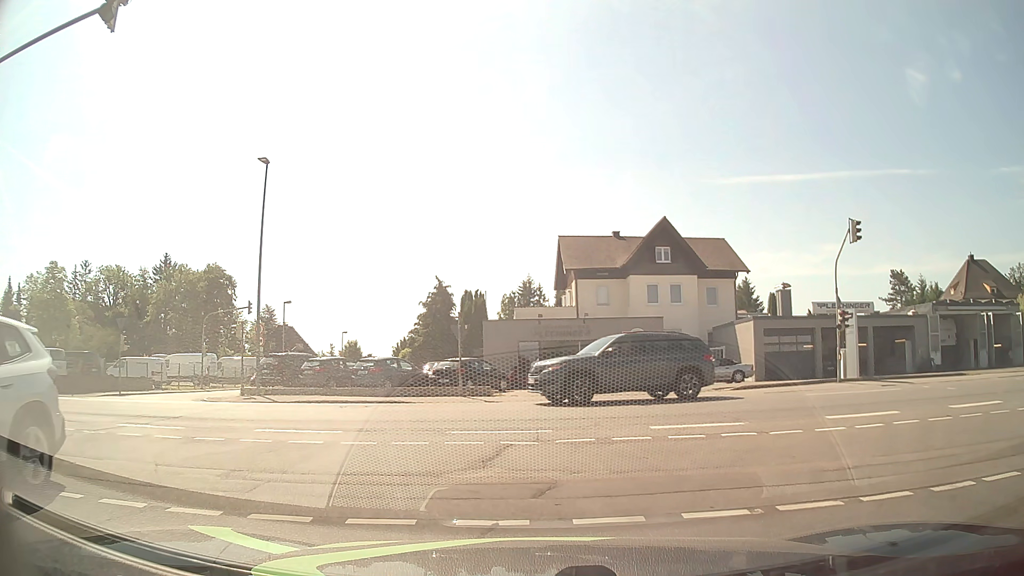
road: residential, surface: asphalt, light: Day
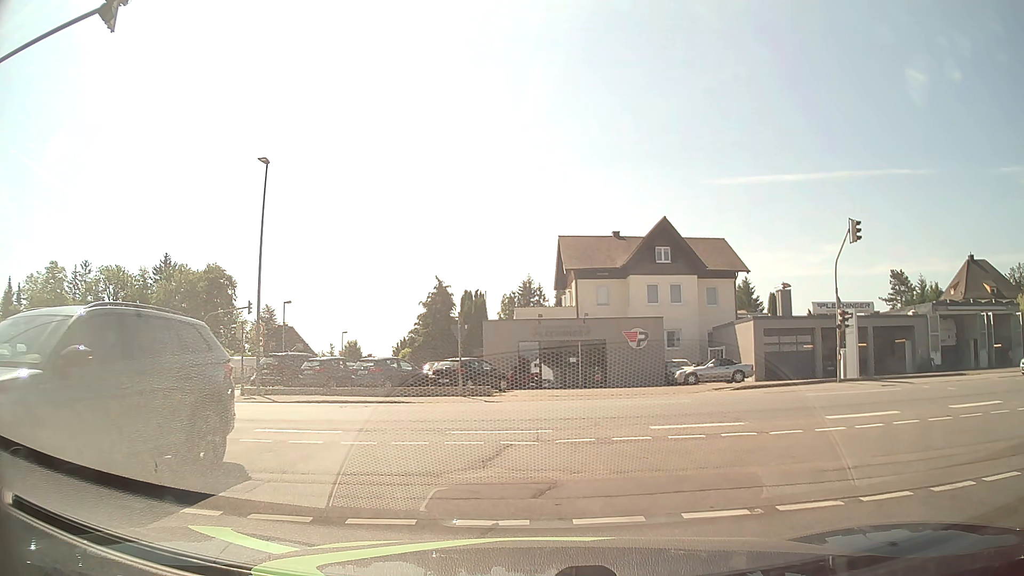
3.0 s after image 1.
(0.0, 0.0) m; 0°
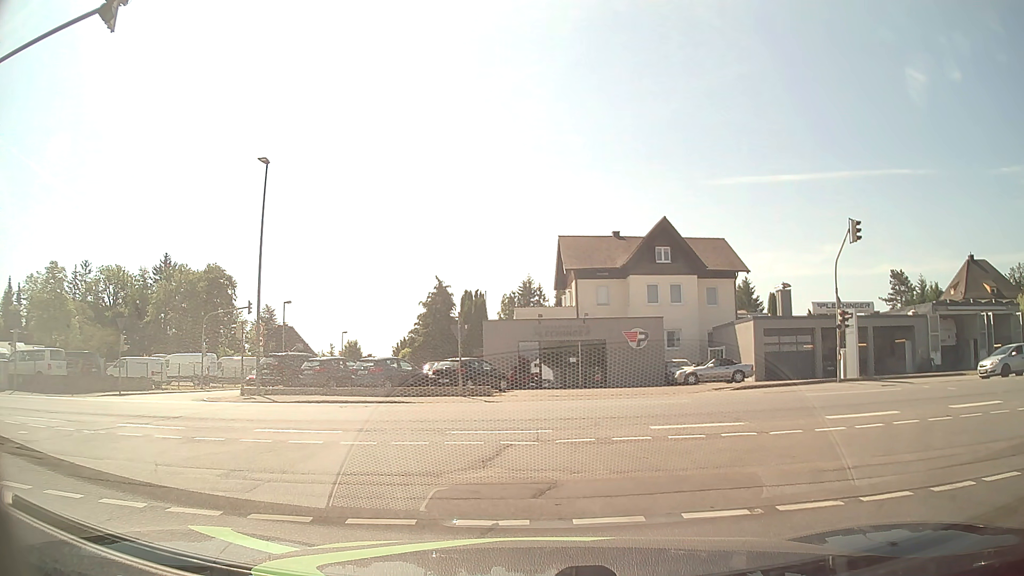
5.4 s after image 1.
(0.0, 0.0) m; 0°
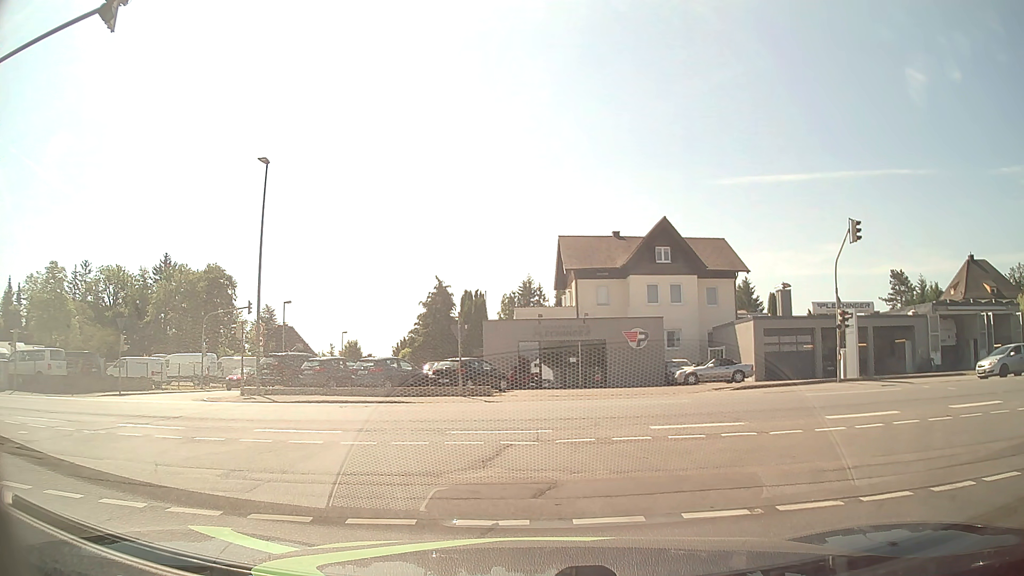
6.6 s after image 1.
(0.0, 0.0) m; 0°
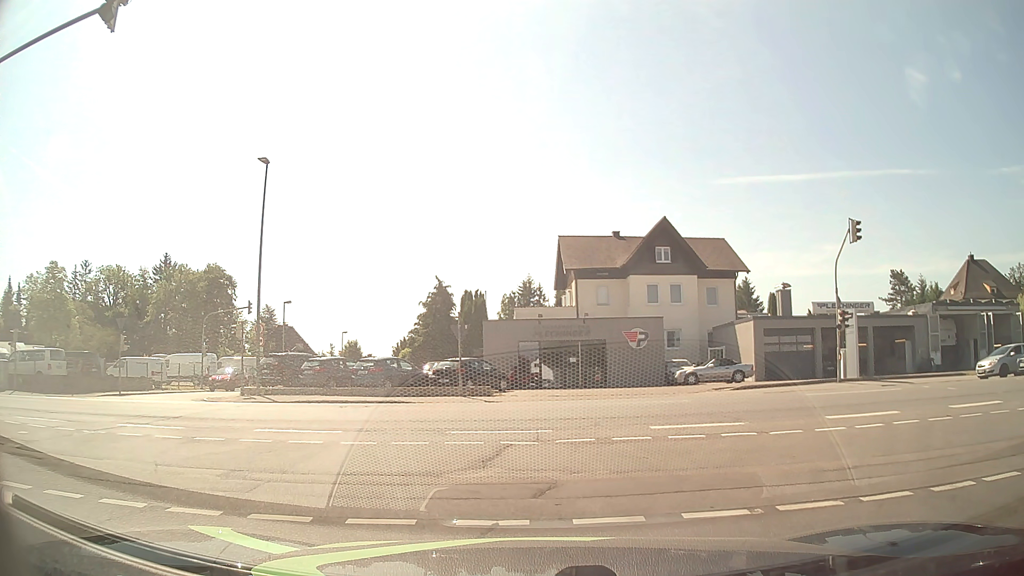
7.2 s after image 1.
(0.0, 0.0) m; 0°
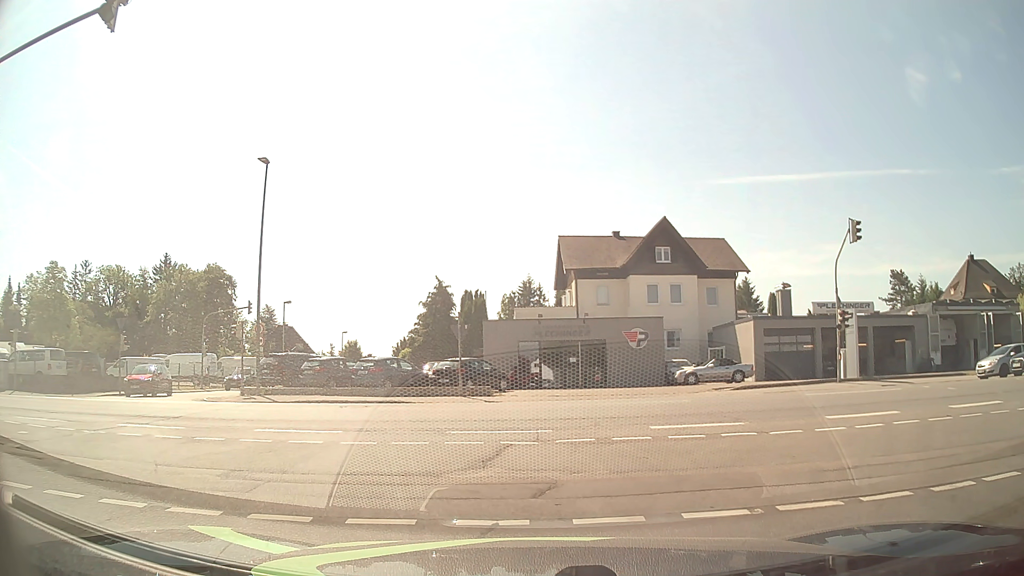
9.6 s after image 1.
(0.0, 0.0) m; 0°
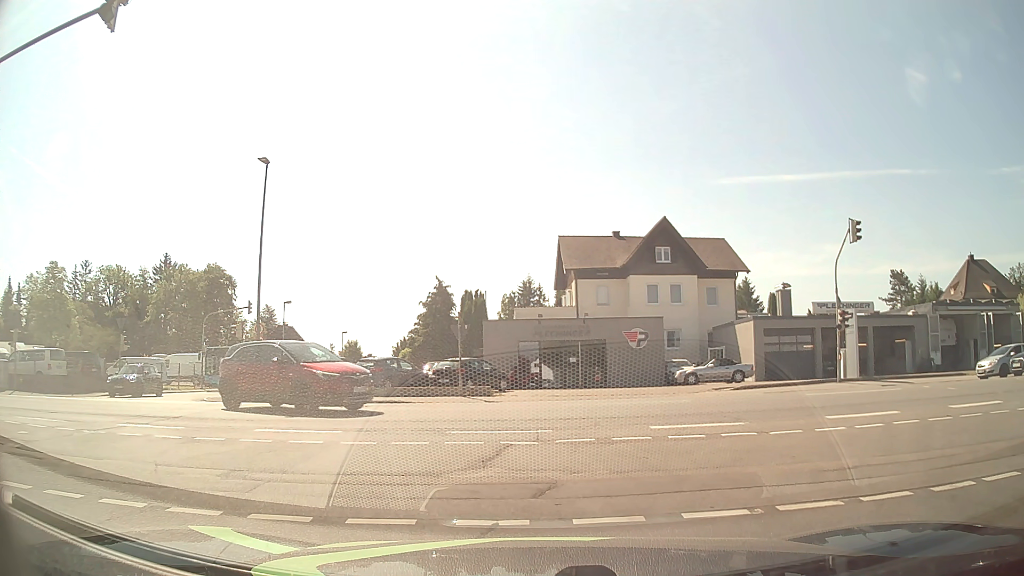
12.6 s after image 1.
(0.0, 0.0) m; 0°
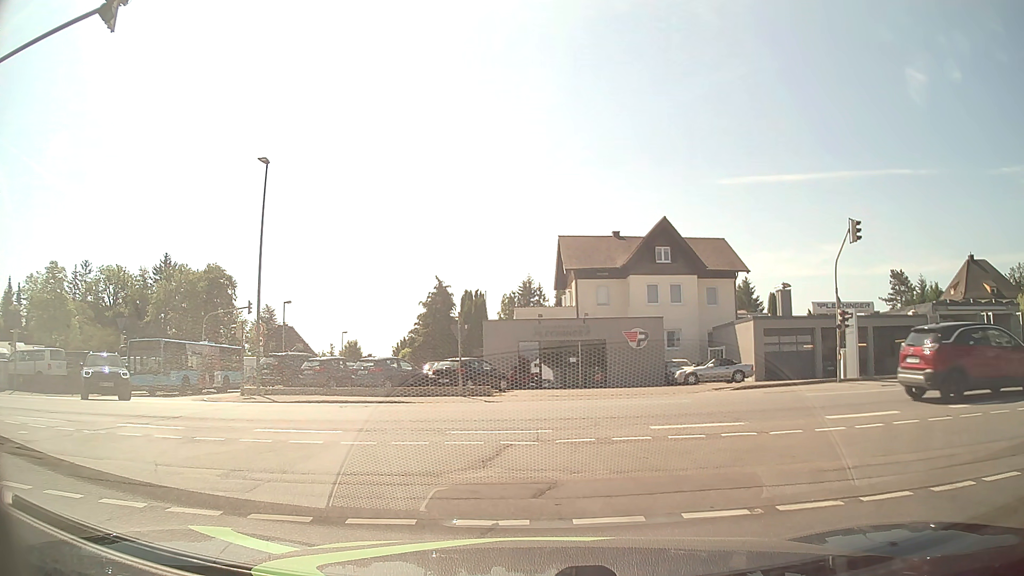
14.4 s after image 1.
(0.0, 0.0) m; 0°
